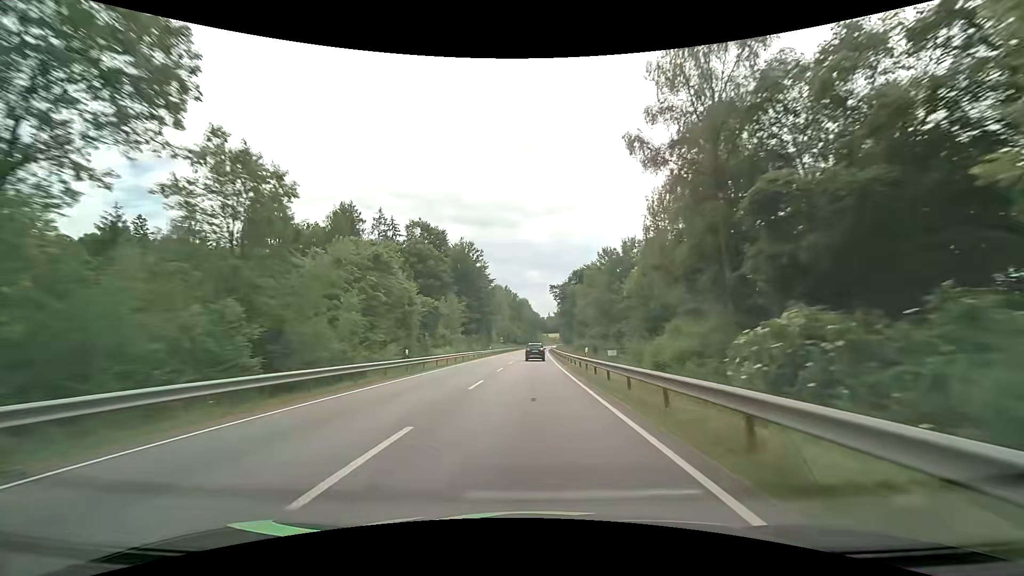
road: primary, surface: asphalt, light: Day
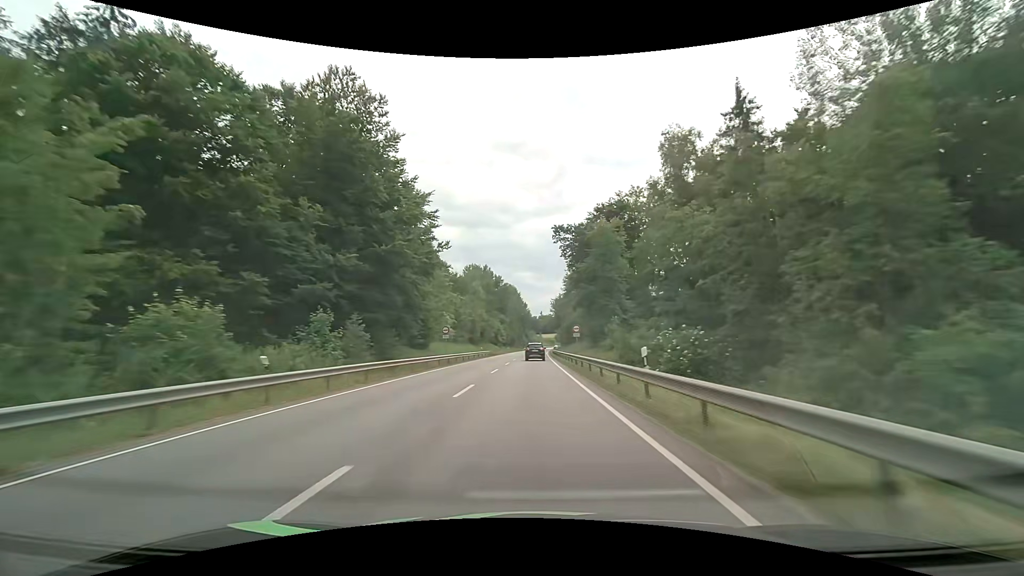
(+0.8, +62.7) m; +1°
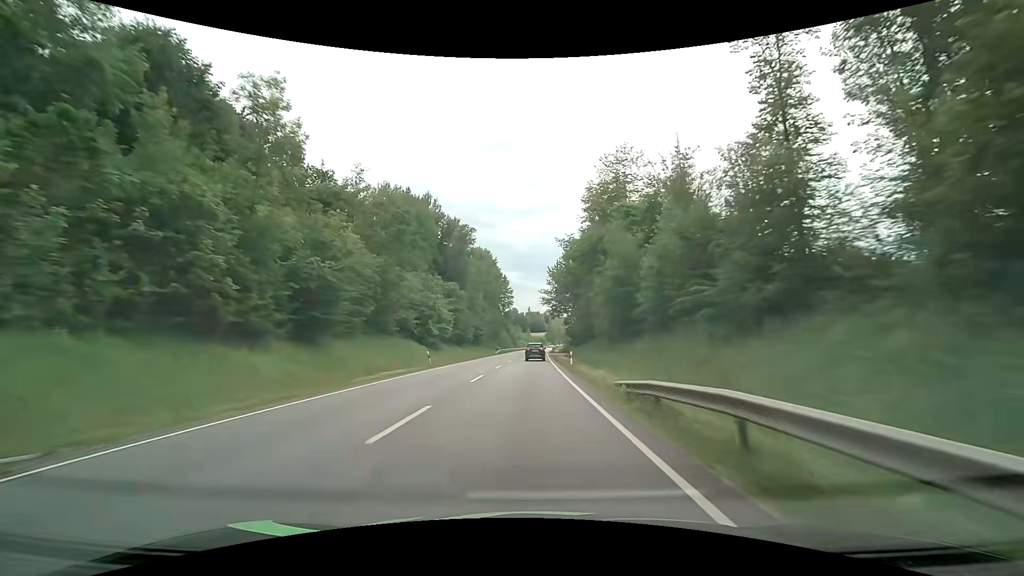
(+1.1, +78.4) m; +1°
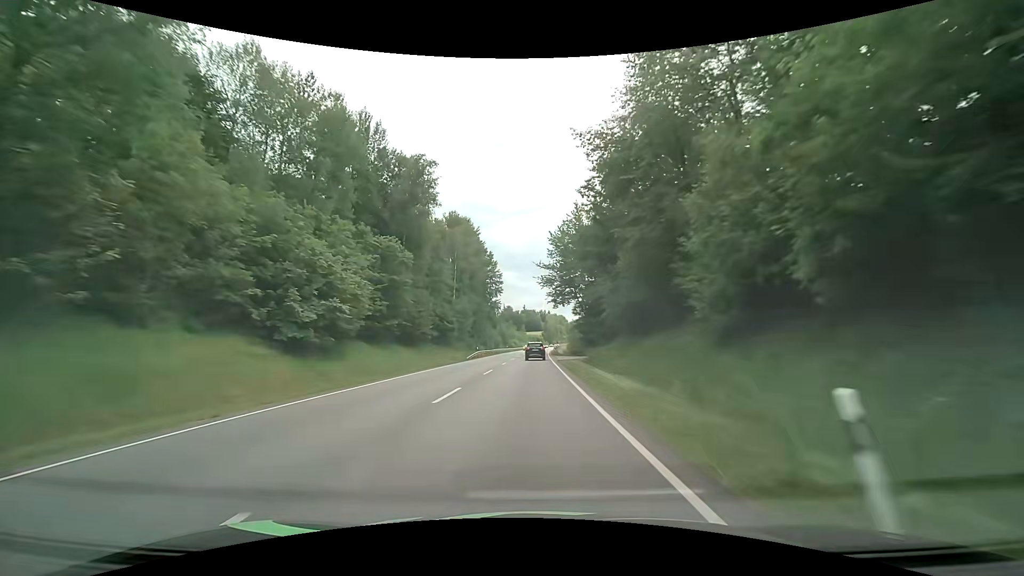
(+0.3, +31.2) m; +1°
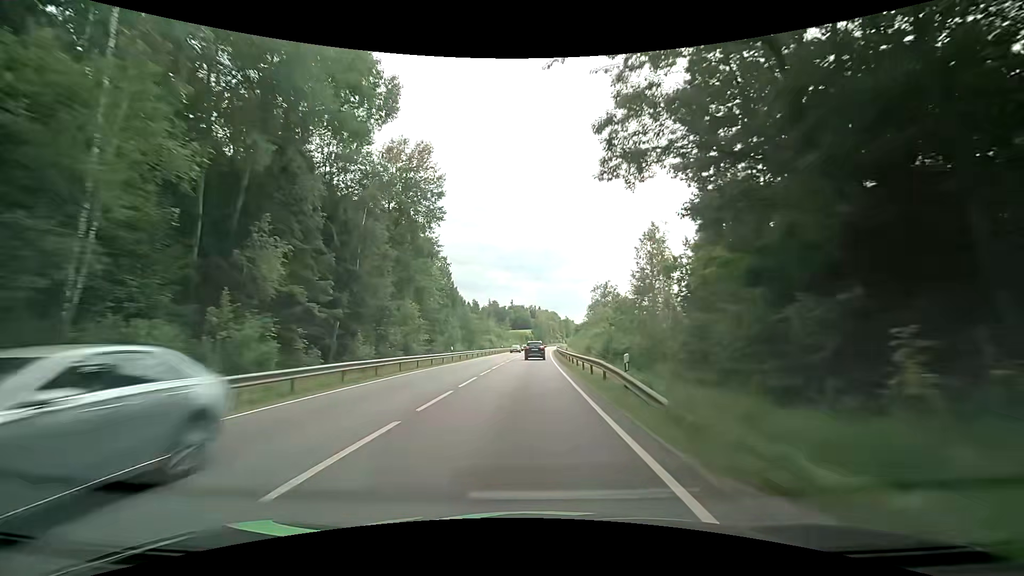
(+0.6, +61.9) m; +1°
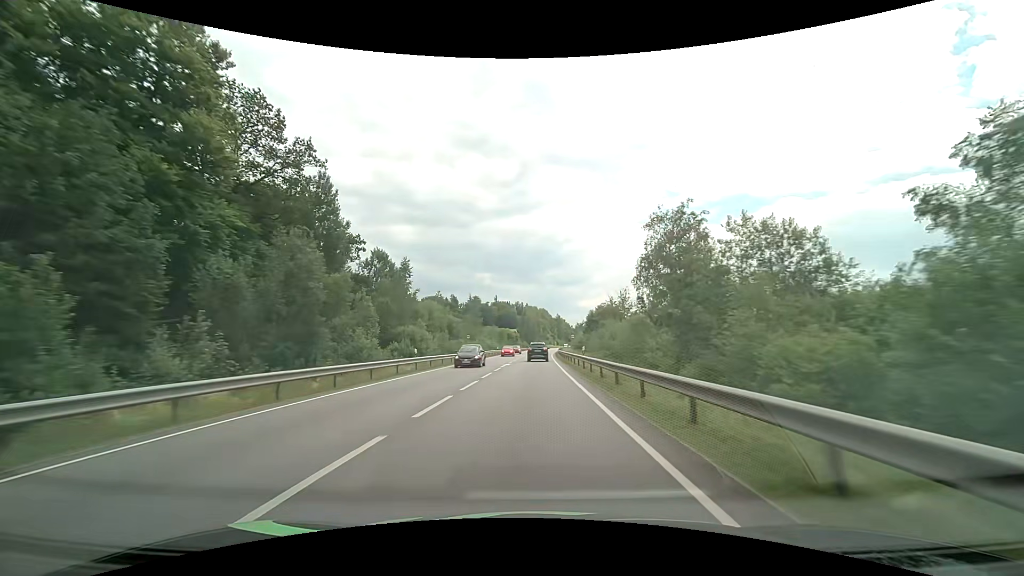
(+0.5, +61.2) m; +1°
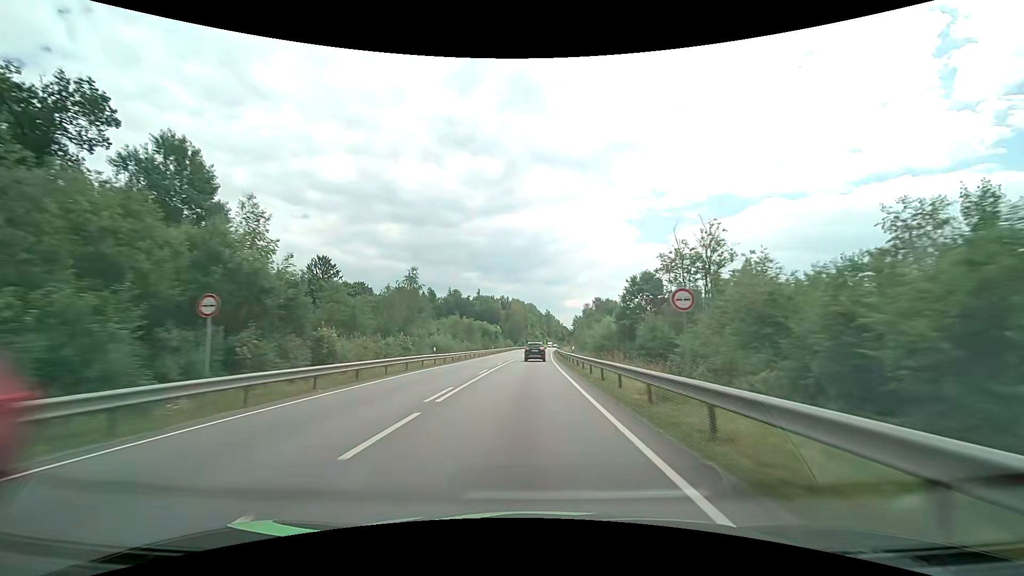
(+0.4, +45.4) m; +1°
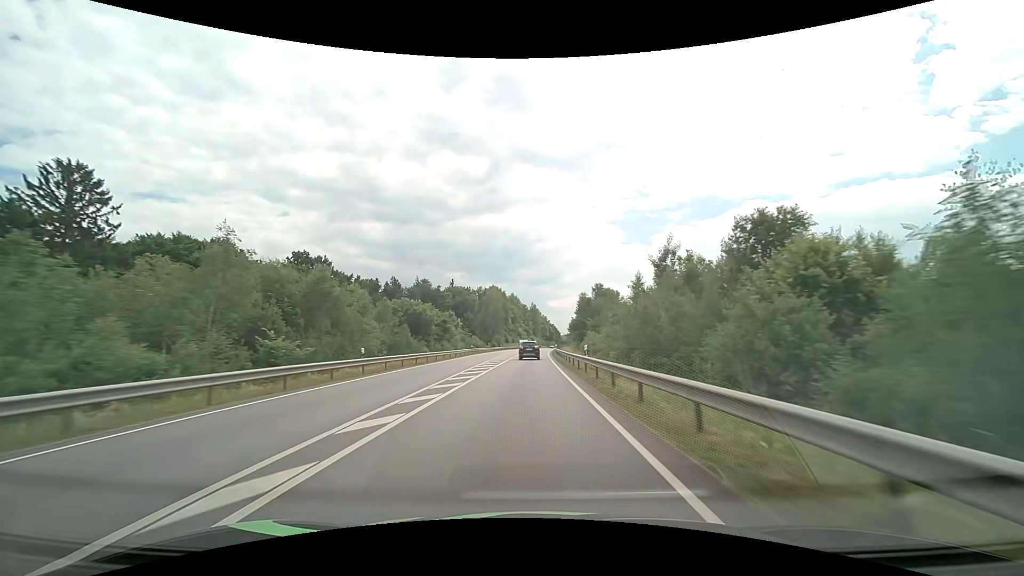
(+0.9, +60.1) m; +2°
(0, +10) (0, +20) (0, +30) (0, +40) (0, +50) (+1, +60) (+1, +70) (+1, +80) (+1, +90) (+2, +100) m
